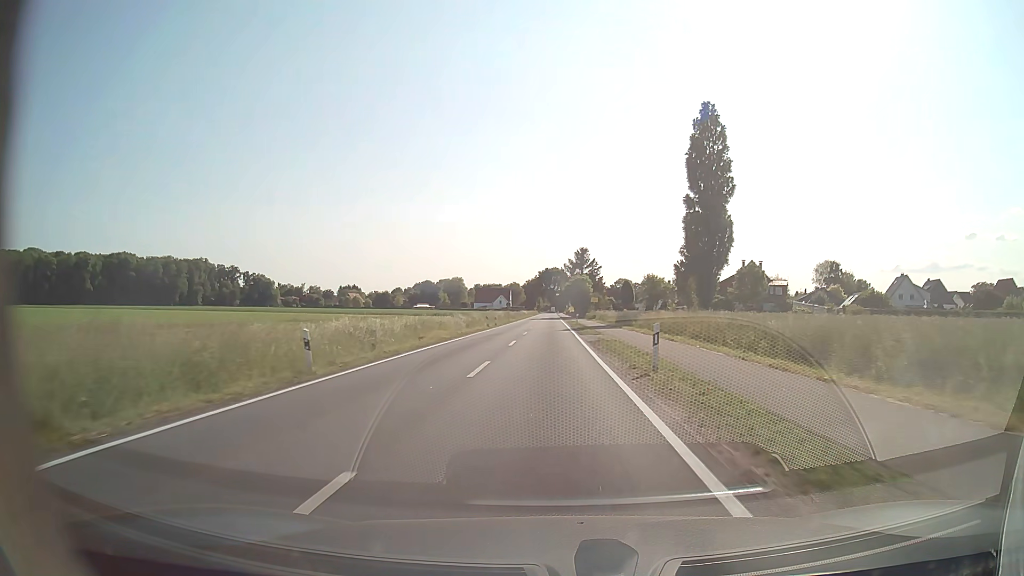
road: tertiary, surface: asphalt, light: Day
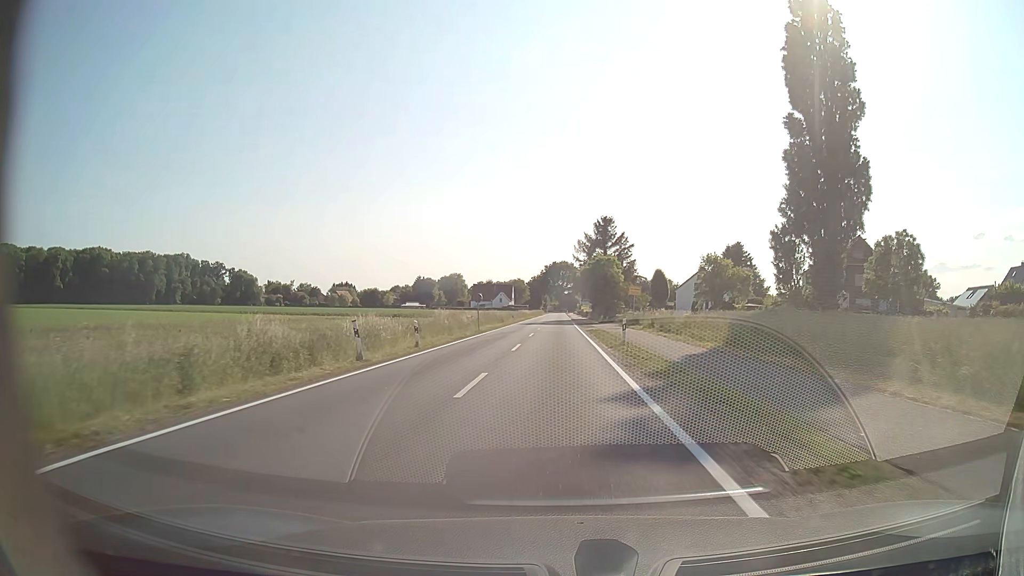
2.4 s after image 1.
(-0.2, +38.8) m; -1°
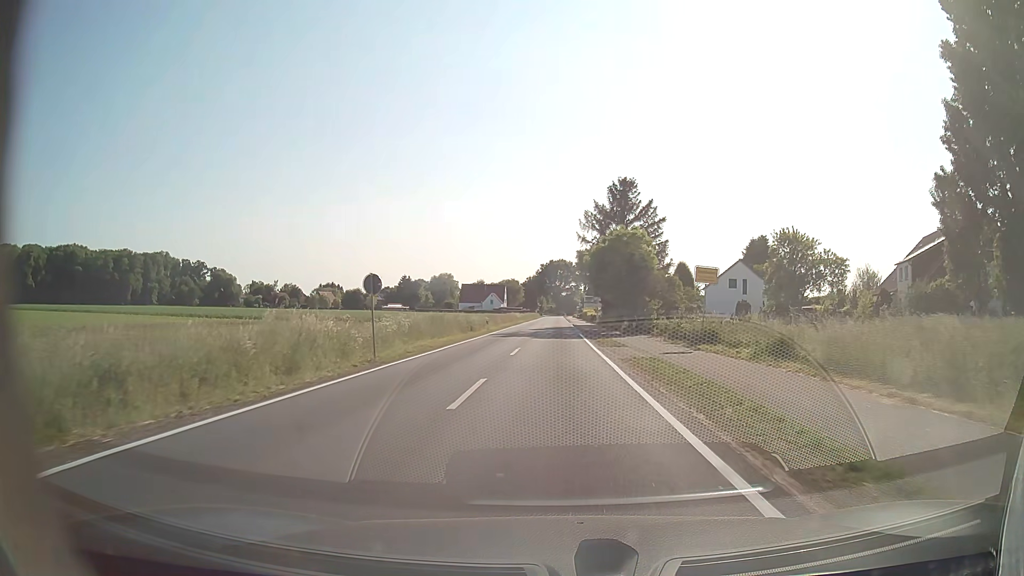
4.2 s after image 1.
(+0.1, +25.0) m; 0°
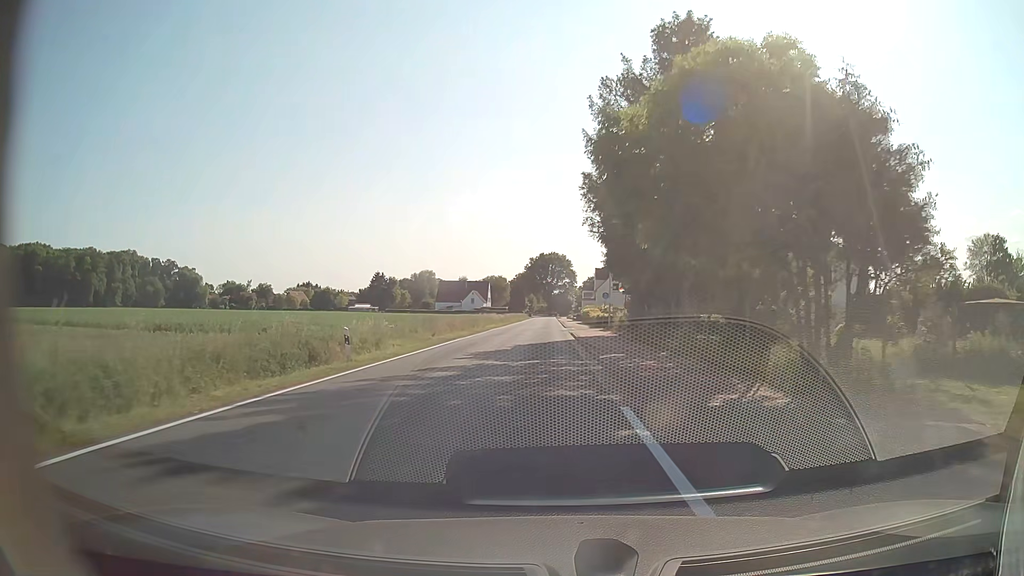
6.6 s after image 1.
(+0.4, +31.9) m; +1°
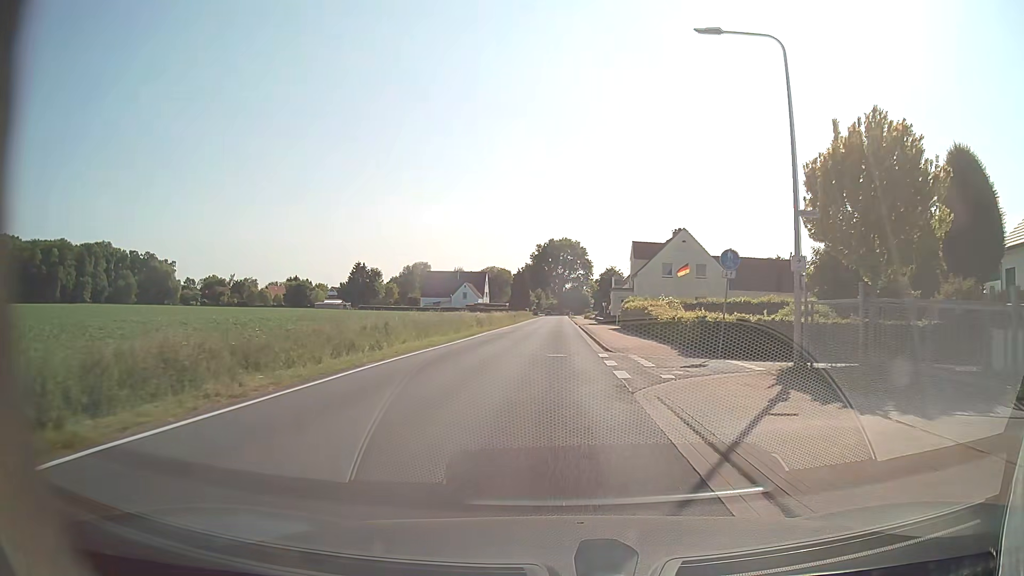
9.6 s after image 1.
(-0.6, +38.9) m; 0°
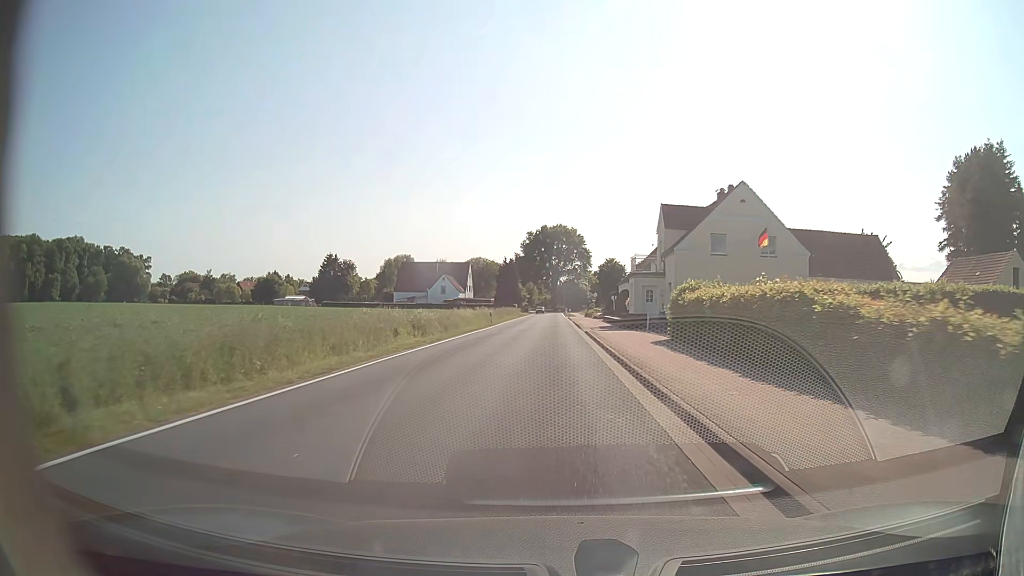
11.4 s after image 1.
(-0.1, +22.8) m; 0°
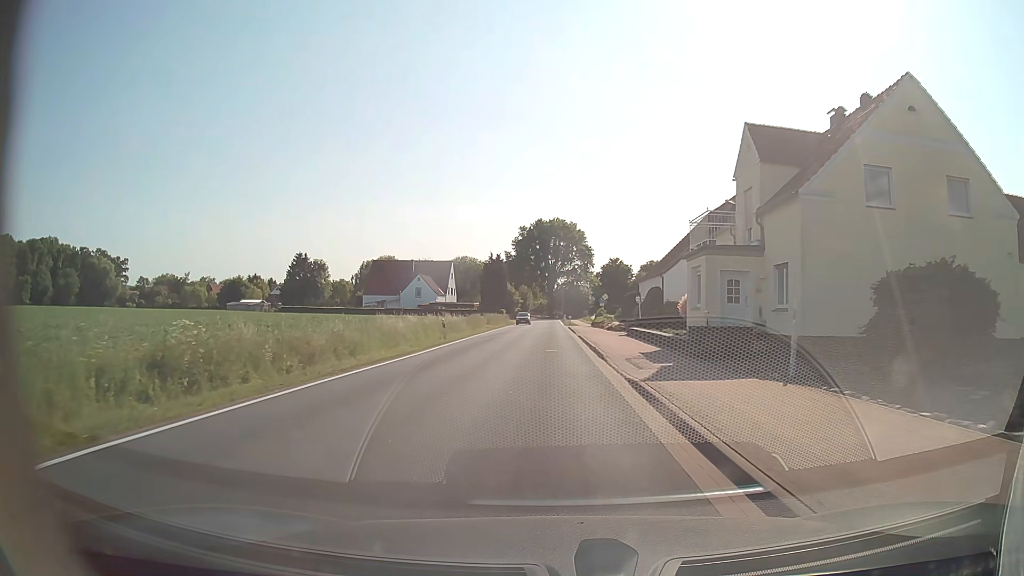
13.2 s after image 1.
(0.0, +22.4) m; 0°
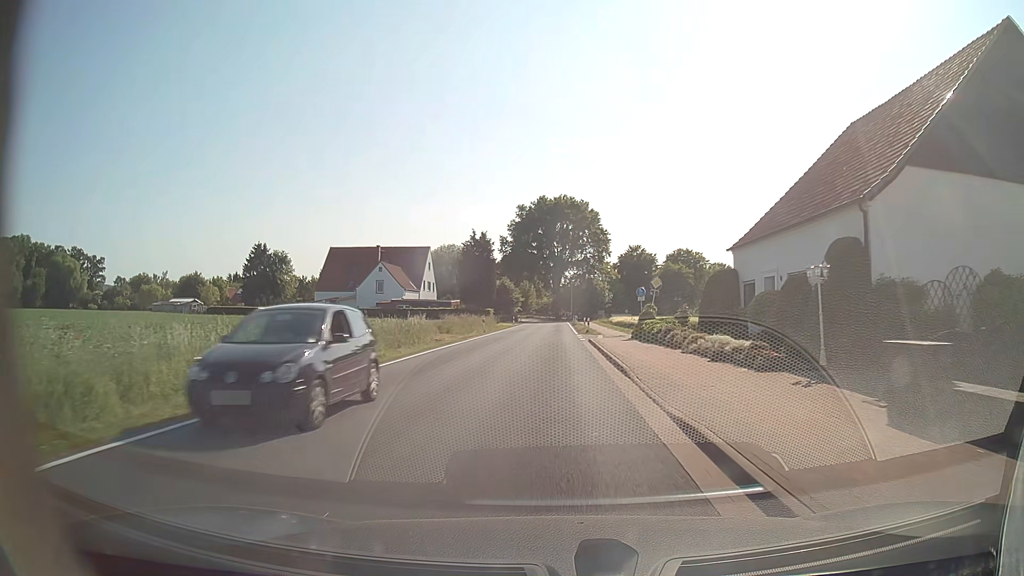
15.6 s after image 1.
(-0.1, +29.6) m; -1°
(0, +10) (0, +20) (0, +30) (0, +40) (0, +50) (0, +60) (+1, +70) (+1, +80) (+1, +90) (+1, +100) m
